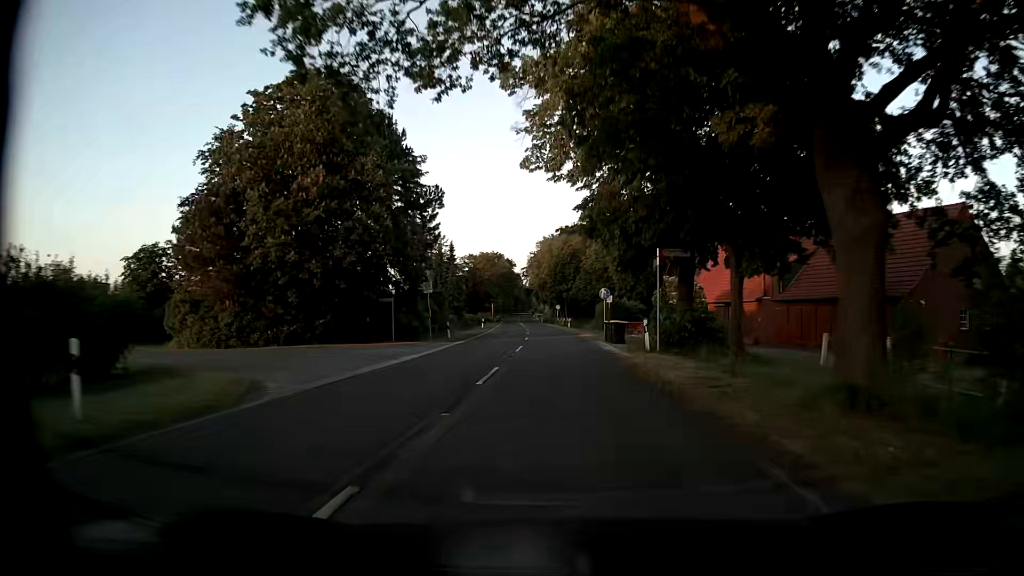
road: secondary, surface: asphalt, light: Day
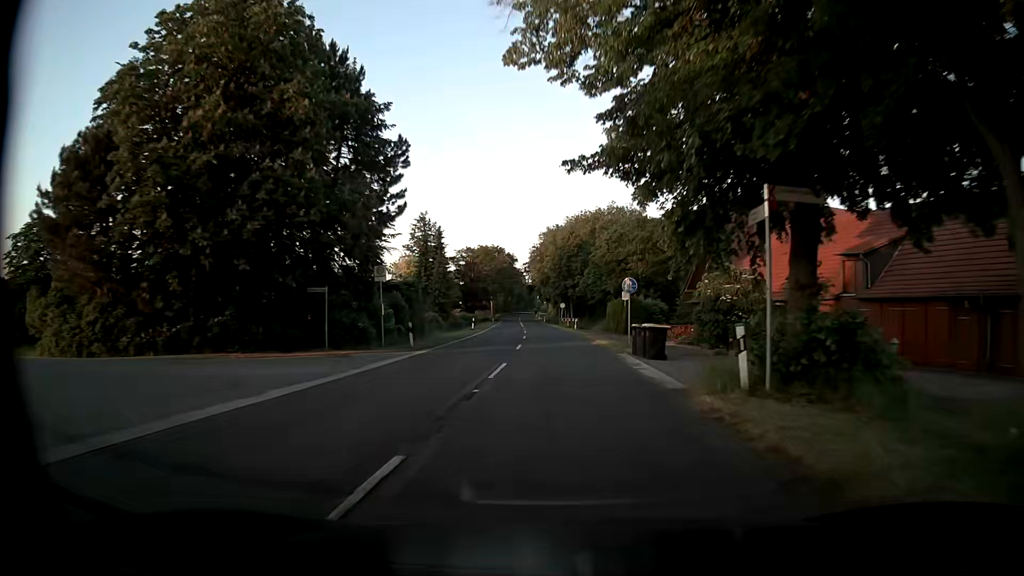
(0.0, +11.0) m; 0°
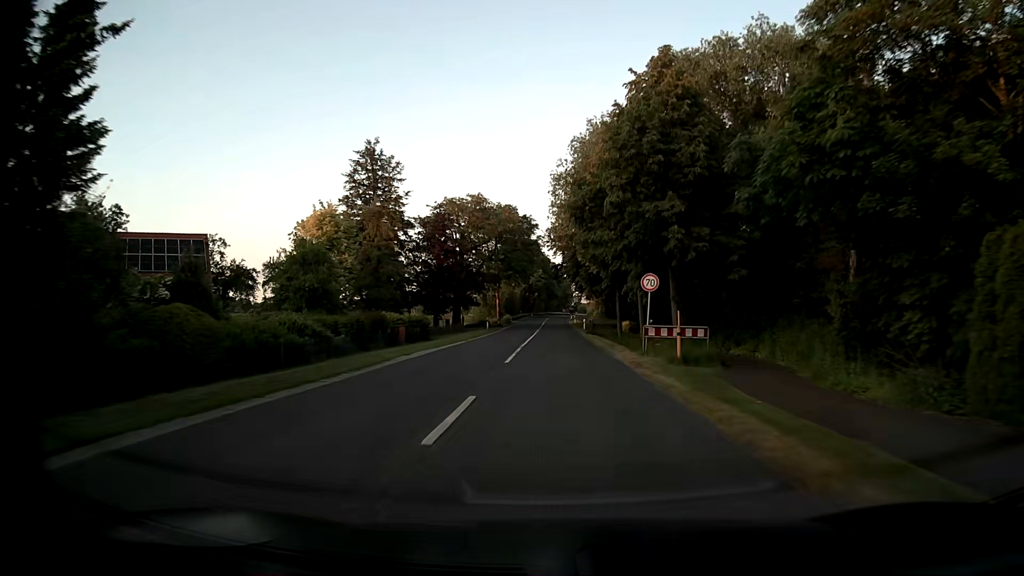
(-1.2, +55.4) m; -3°
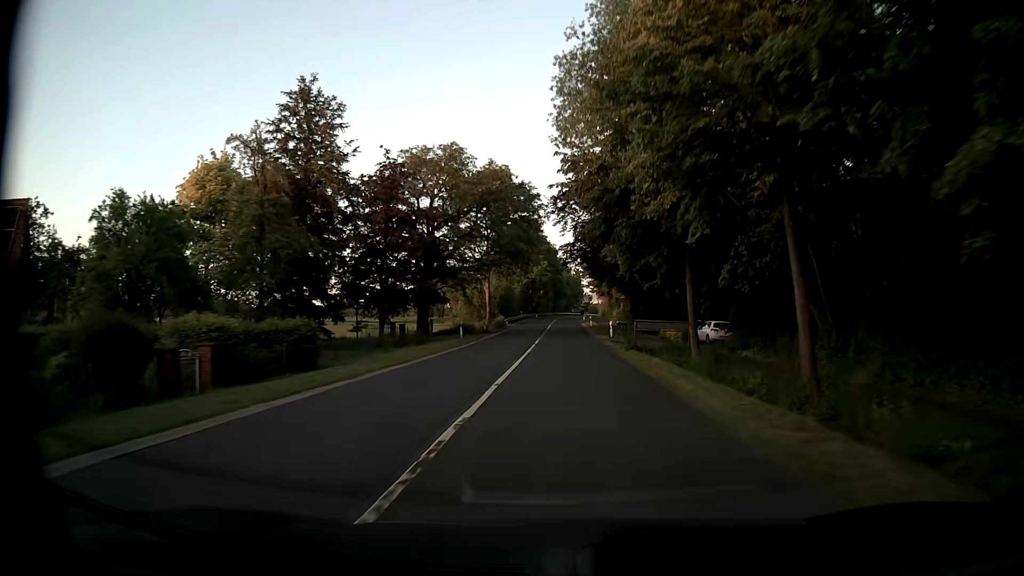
(-0.3, +22.2) m; -1°
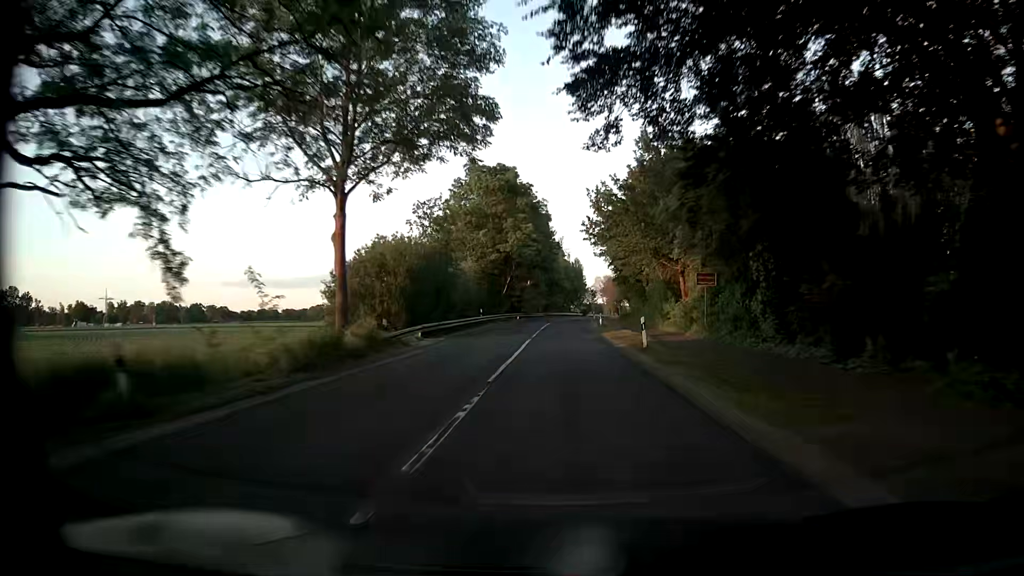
(-0.1, +44.4) m; 0°
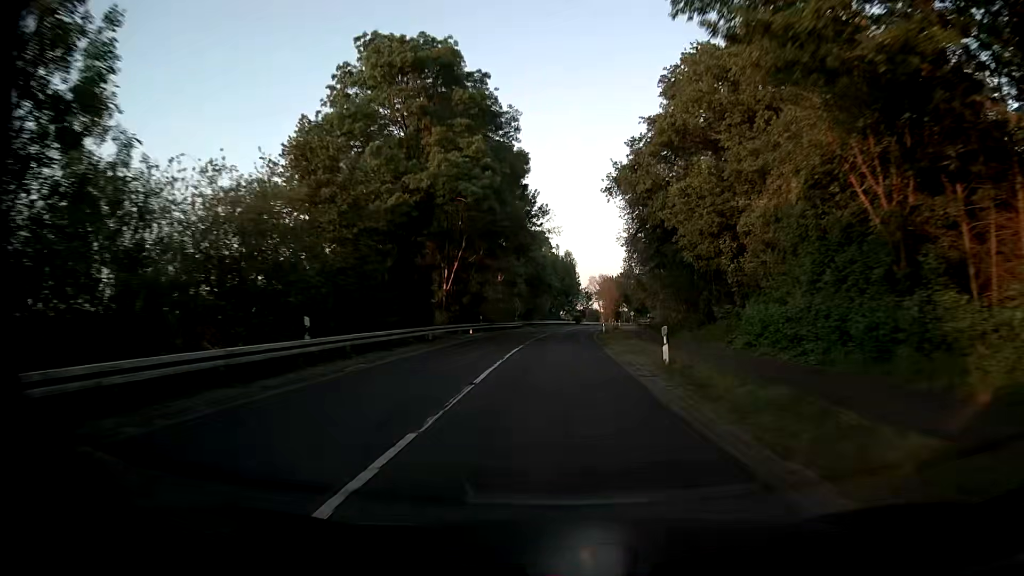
(+0.4, +33.2) m; +2°
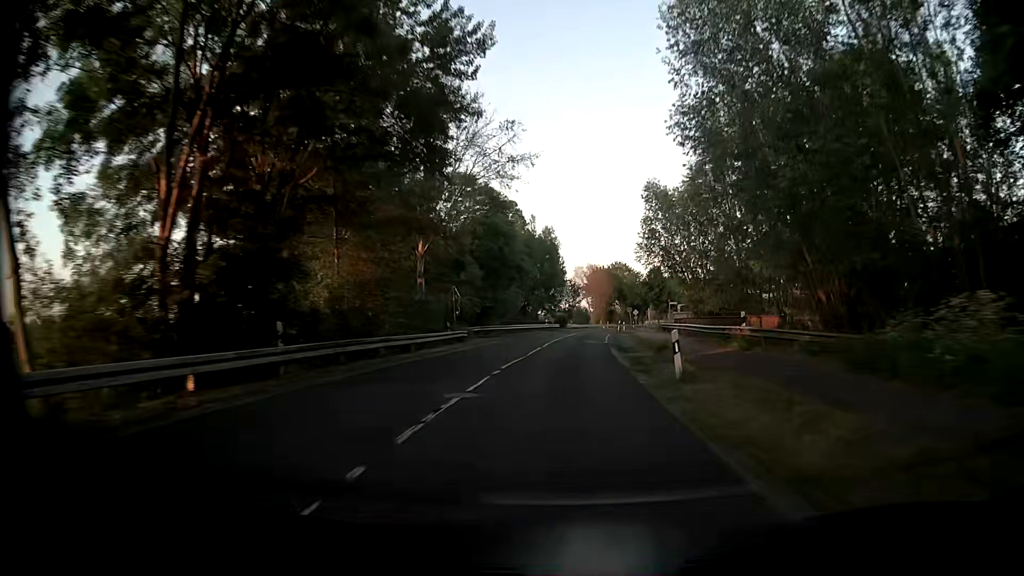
(-0.1, +33.1) m; +1°
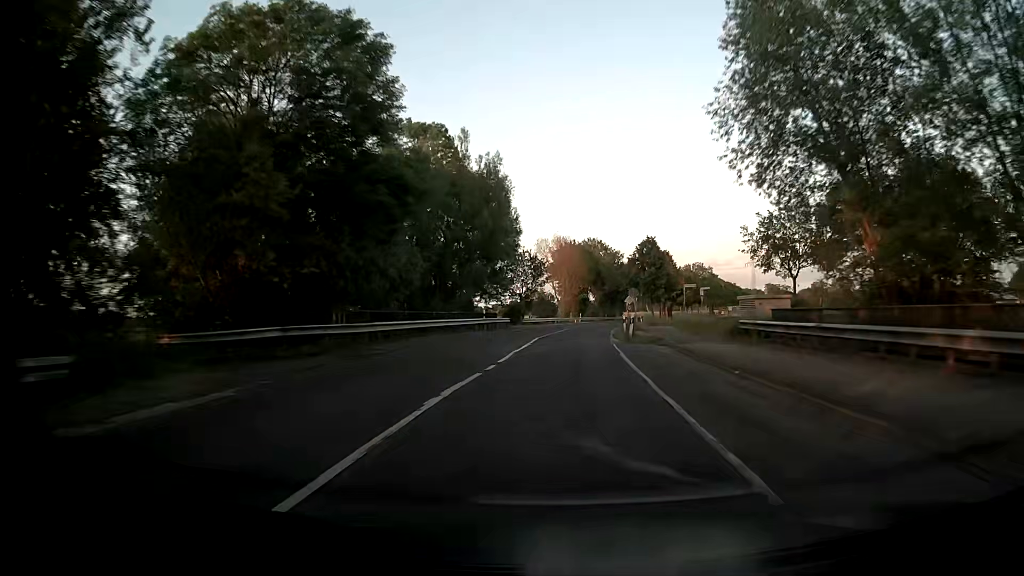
(+0.8, +33.3) m; +3°
(0, +10) (0, +20) (+1, +30) (+2, +40) (+2, +50) (+4, +60) (+5, +70) (+6, +80) (+8, +89) (+10, +99) m
